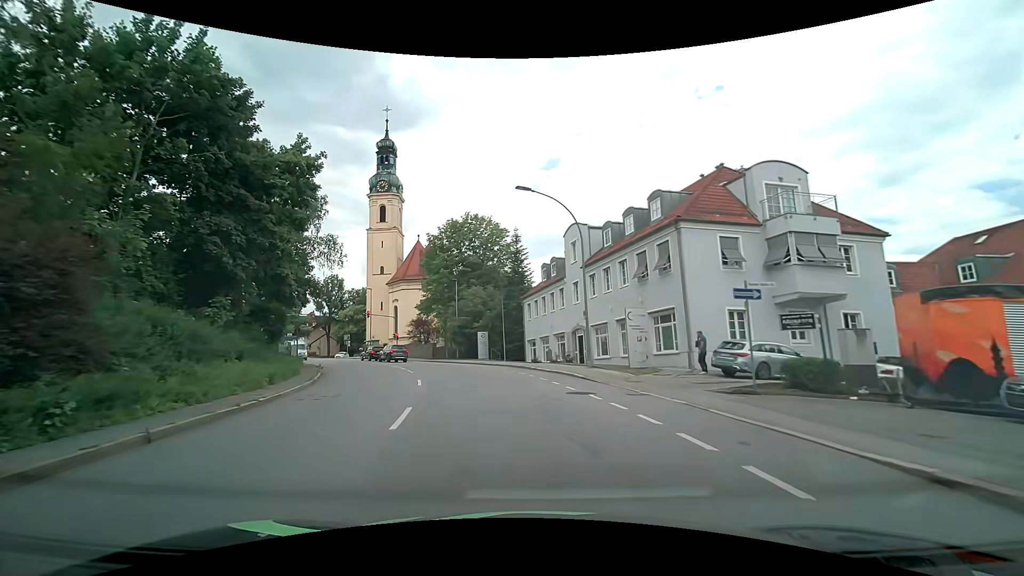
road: tertiary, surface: asphalt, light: Day
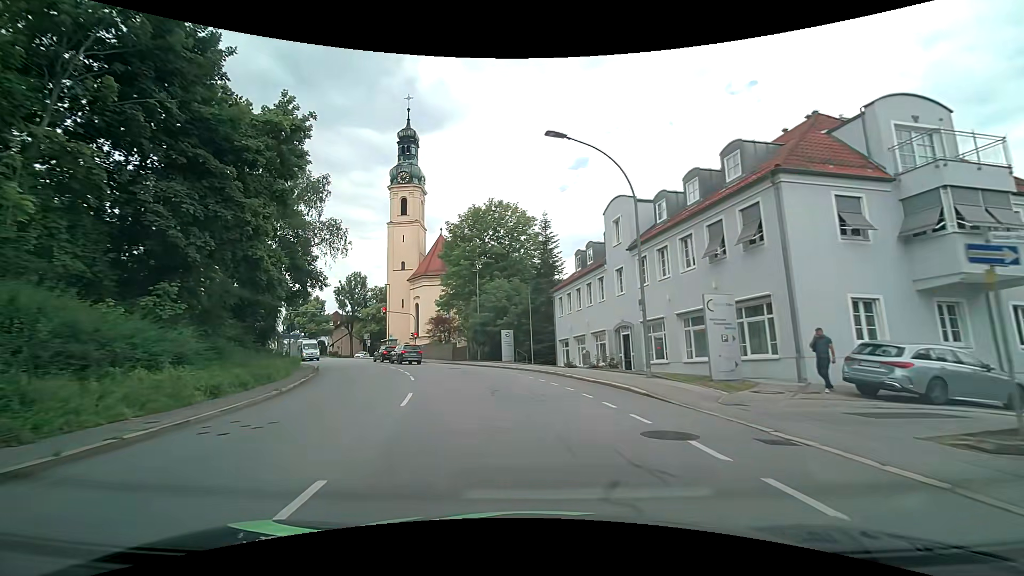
(-0.2, +6.1) m; -3°
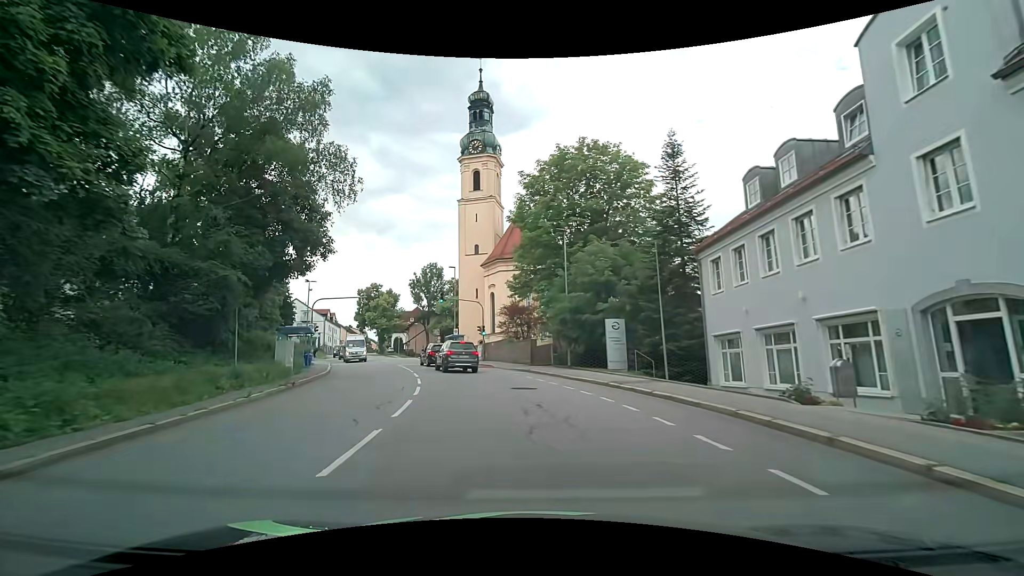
(-1.4, +15.4) m; -10°
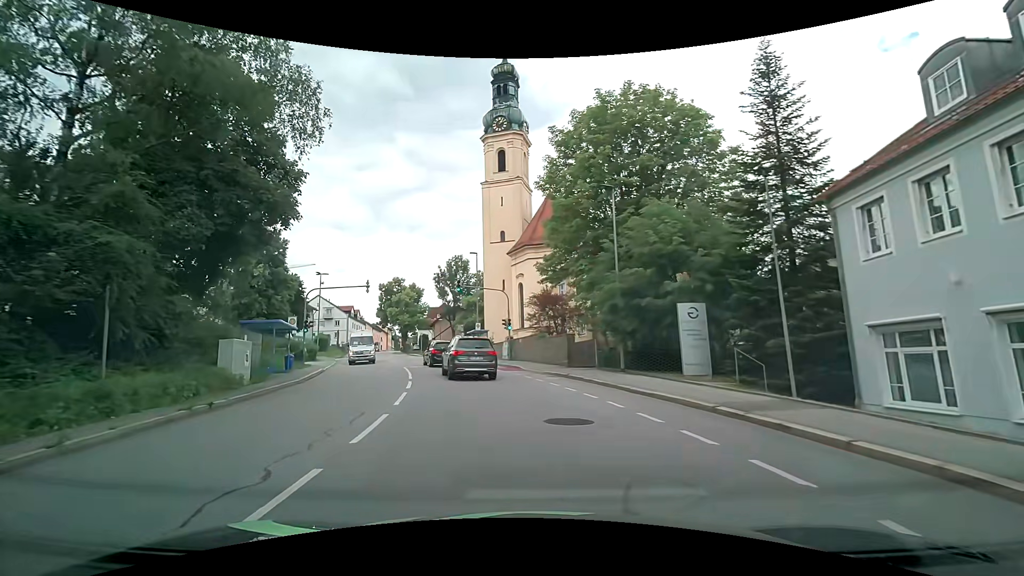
(-0.2, +7.1) m; -4°
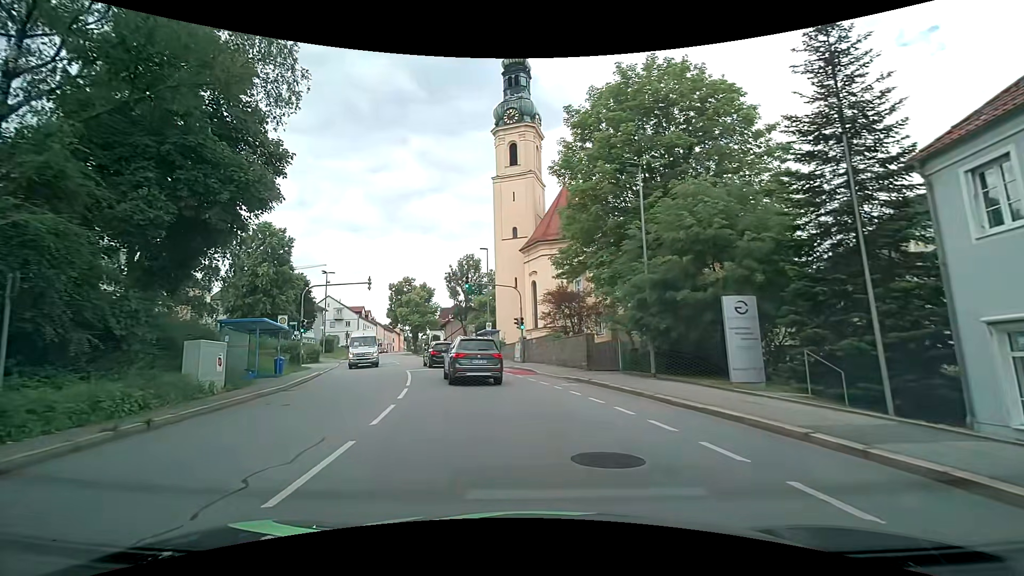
(0.0, +2.7) m; -2°
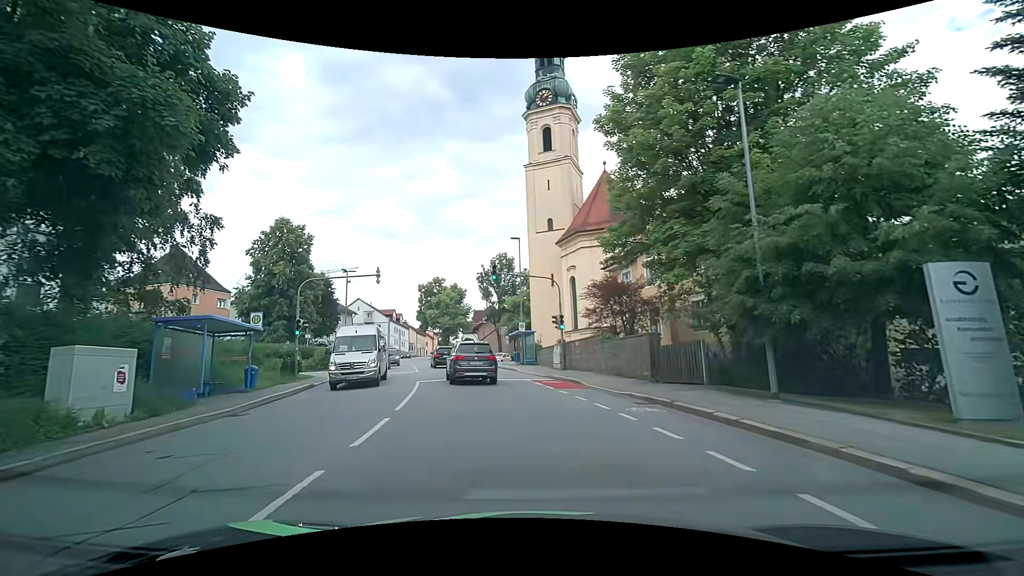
(-0.1, +6.0) m; -3°
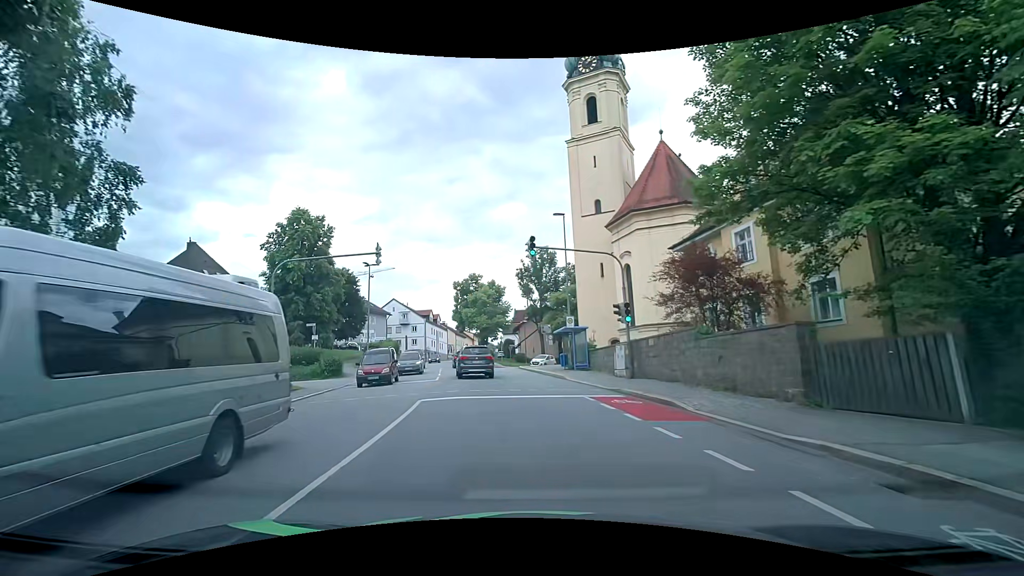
(-0.3, +7.9) m; -6°
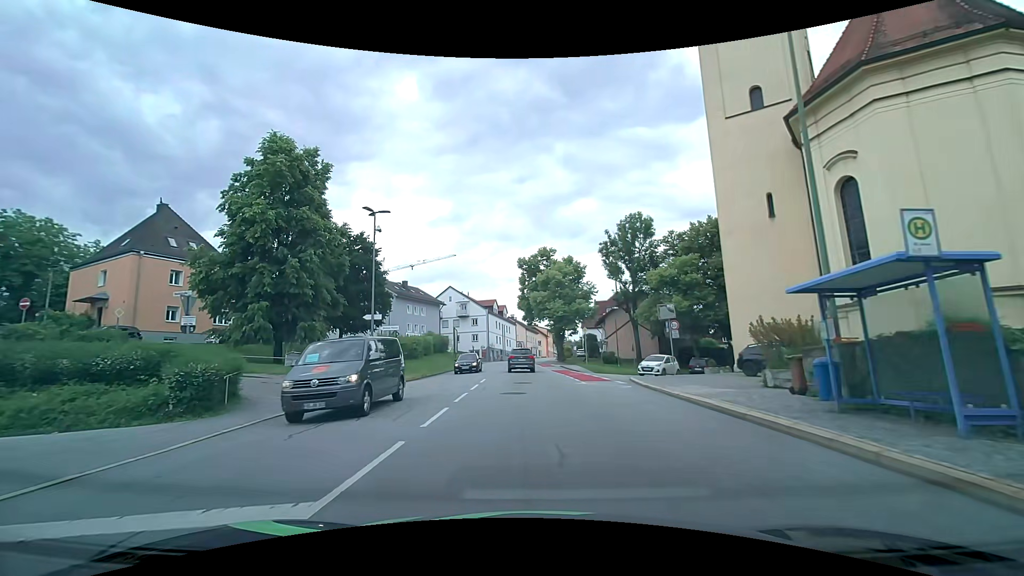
(-1.5, +21.3) m; -7°
(0, +10) (0, +20) (-1, +30) (-1, +40) (-1, +50) (-1, +60) (-1, +70) (-1, +80) (0, +90) (+1, +100) m
